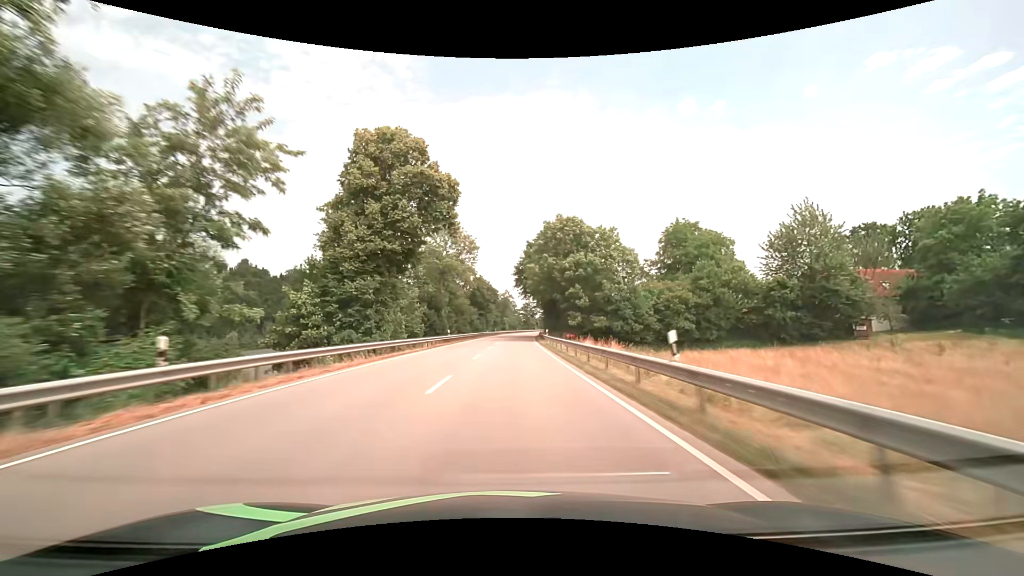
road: primary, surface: asphalt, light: Day
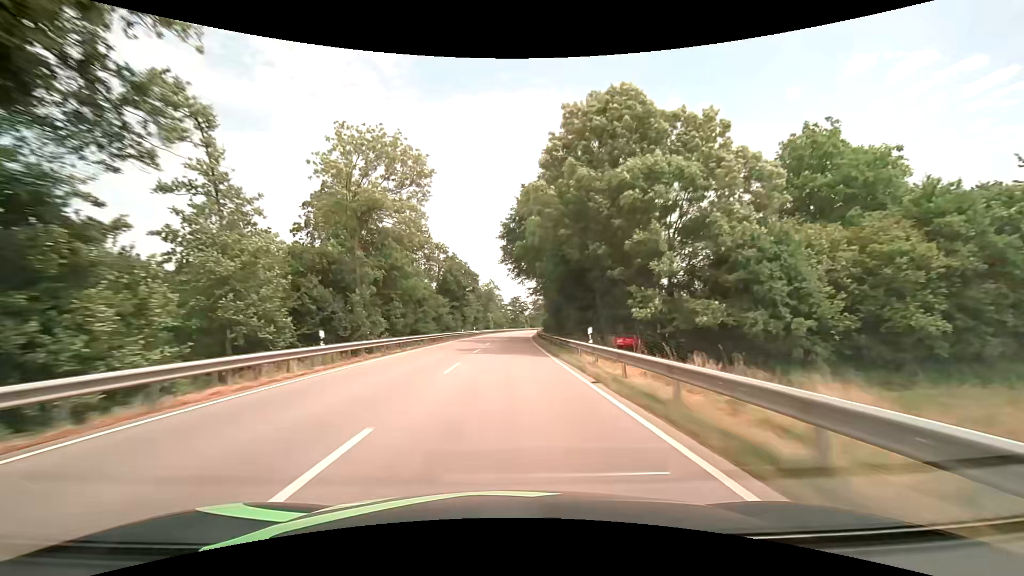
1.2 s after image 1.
(+0.4, +31.6) m; +2°
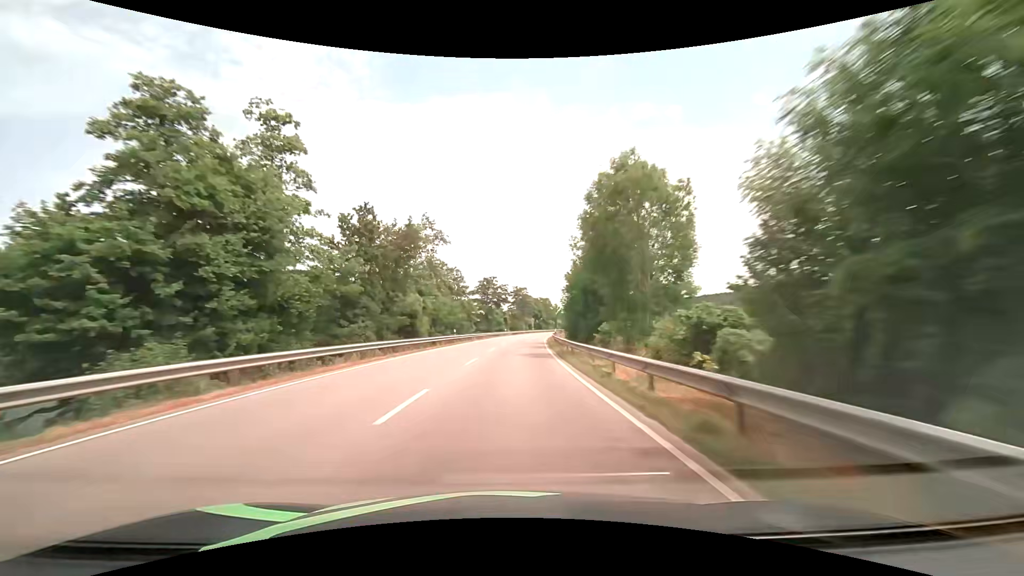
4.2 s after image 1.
(+1.9, +78.9) m; +3°
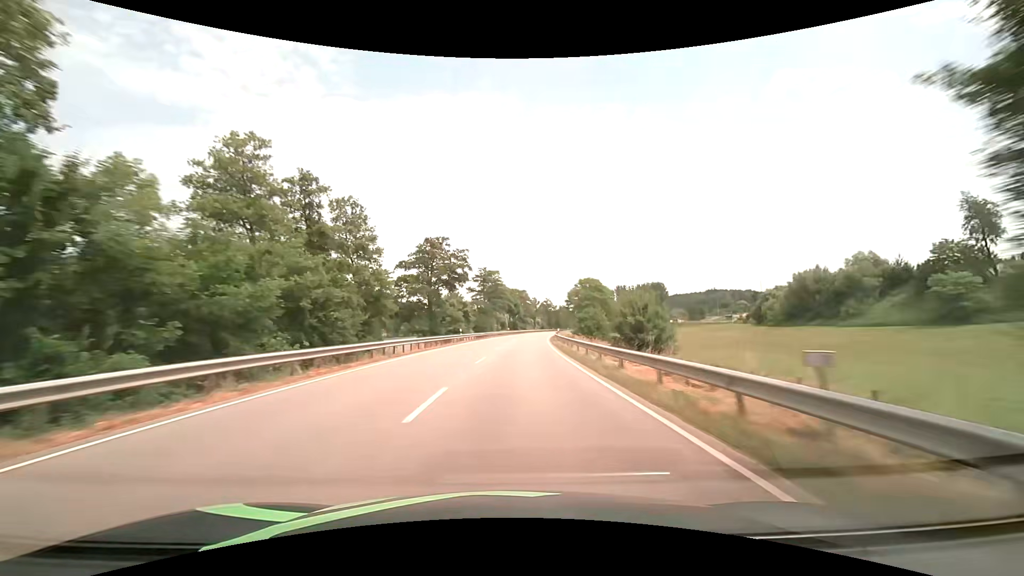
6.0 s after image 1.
(+1.4, +47.4) m; +3°
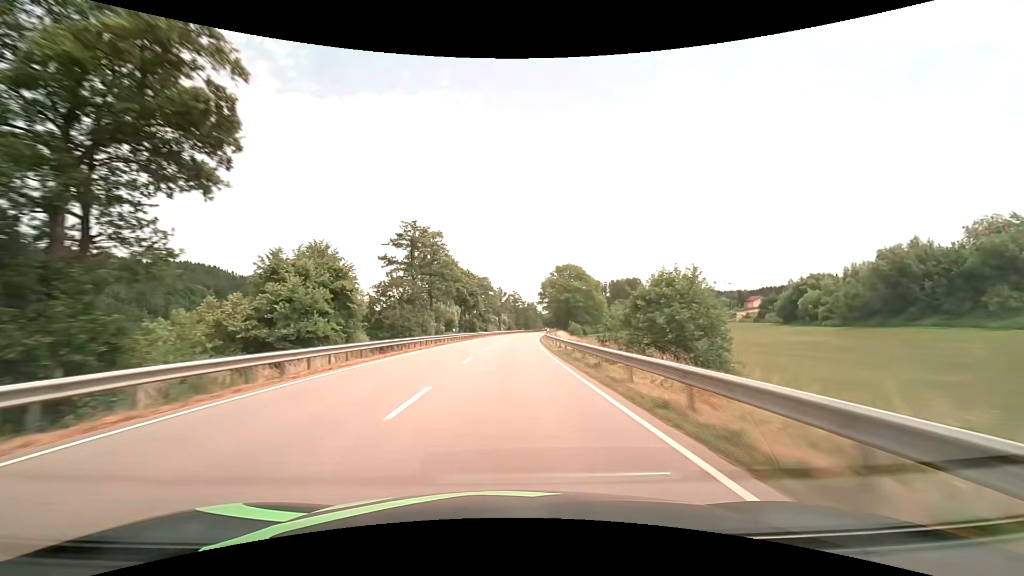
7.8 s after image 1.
(+2.1, +47.3) m; +5°
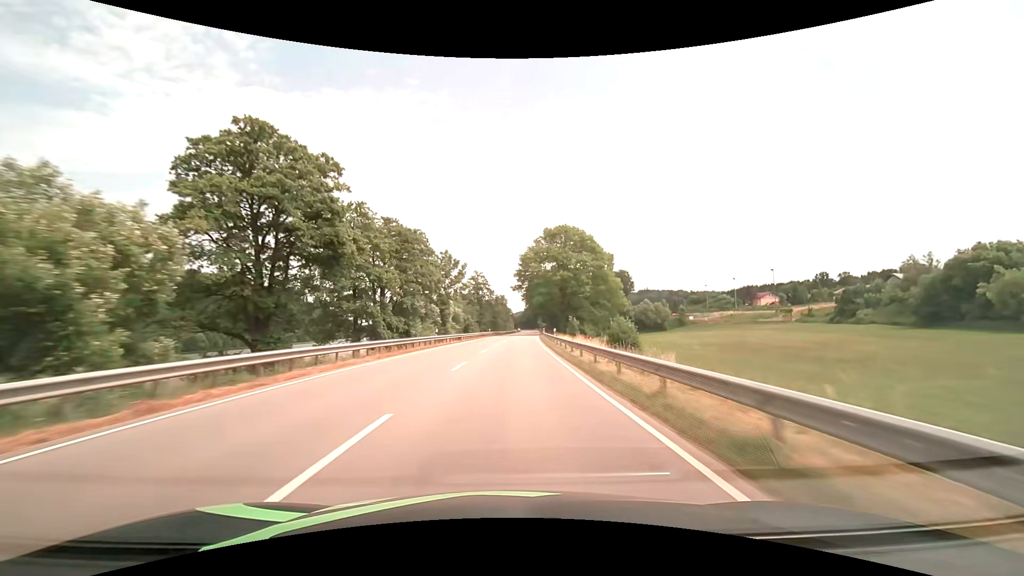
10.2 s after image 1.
(+1.8, +63.1) m; +4°
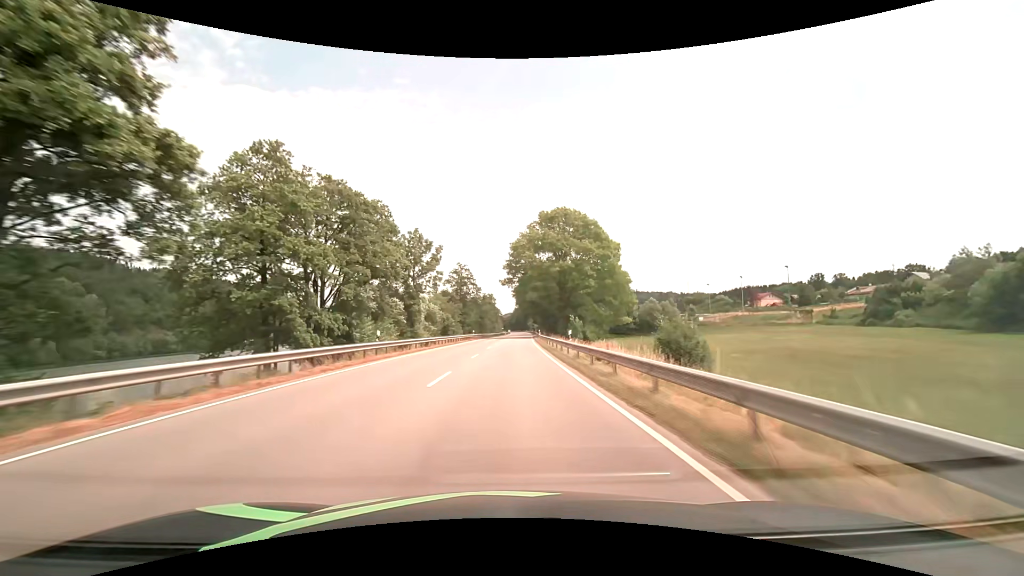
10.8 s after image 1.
(+0.2, +15.8) m; +1°
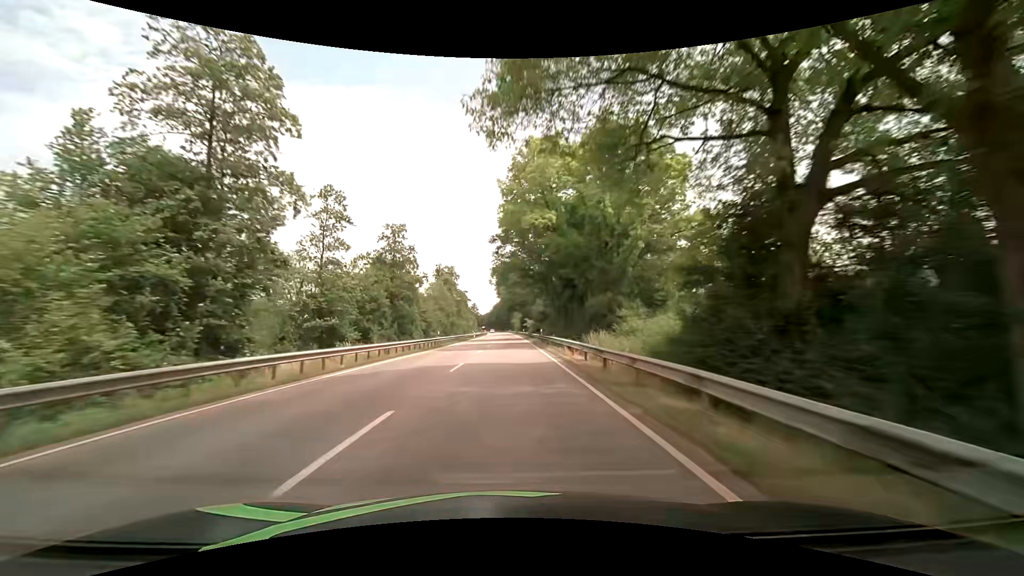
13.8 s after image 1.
(+2.3, +78.9) m; +2°
(0, +10) (0, +20) (0, +30) (0, +40) (0, +50) (0, +60) (0, +70) (0, +80) (0, +90) (0, +100) m
